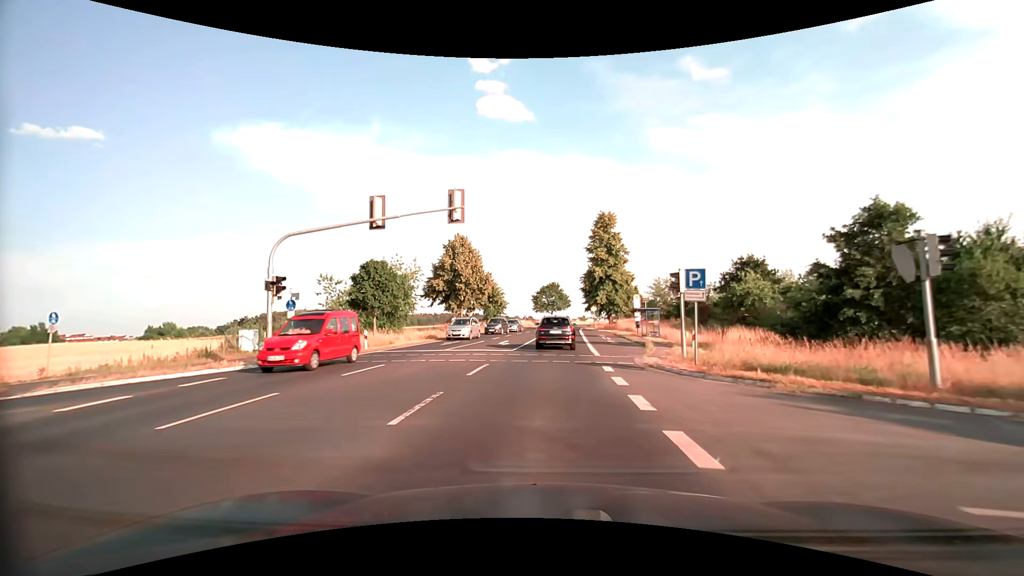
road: secondary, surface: asphalt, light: Day
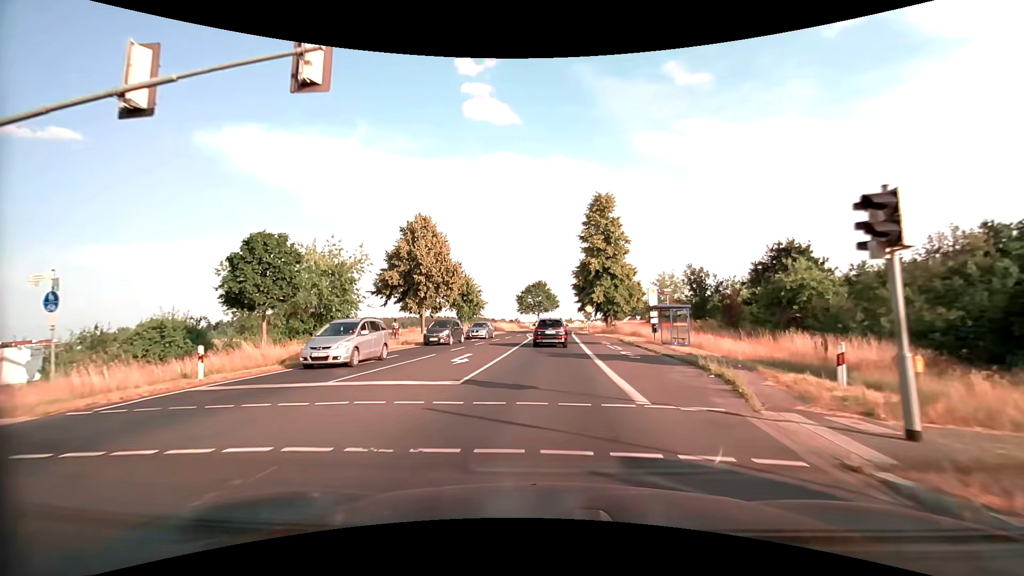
(+0.2, +11.6) m; +2°
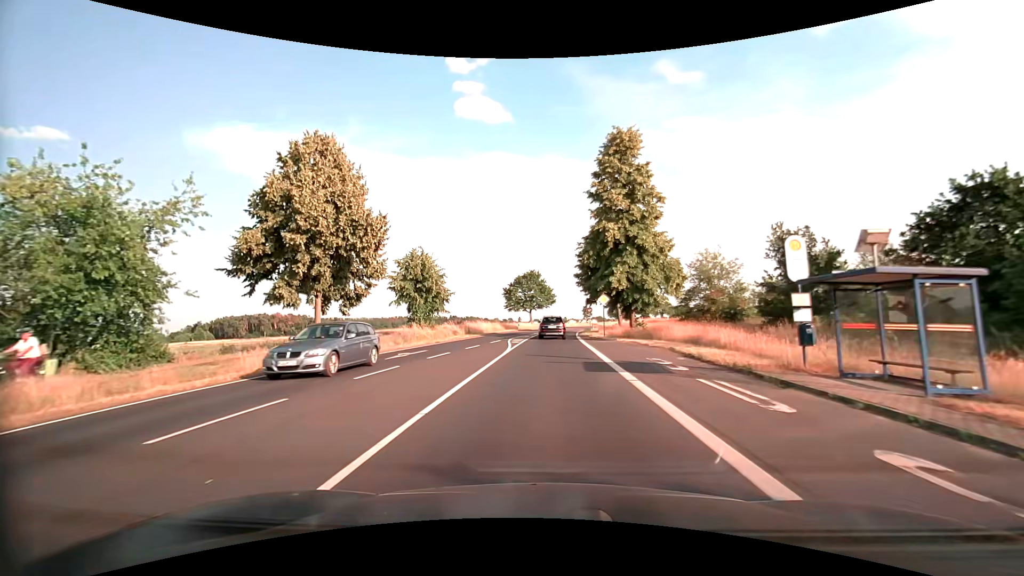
(+0.2, +19.0) m; +1°
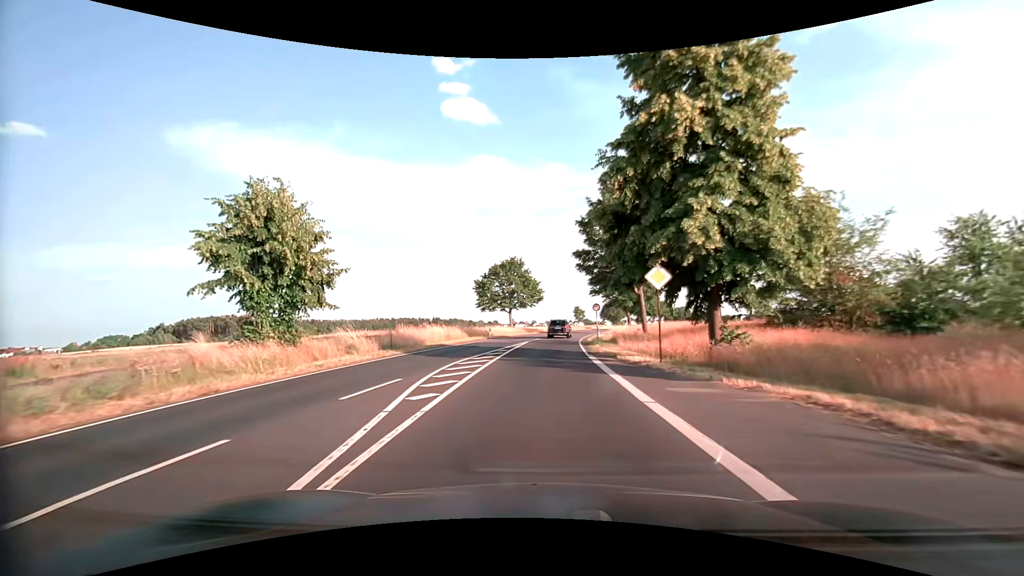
(+0.2, +20.8) m; +2°
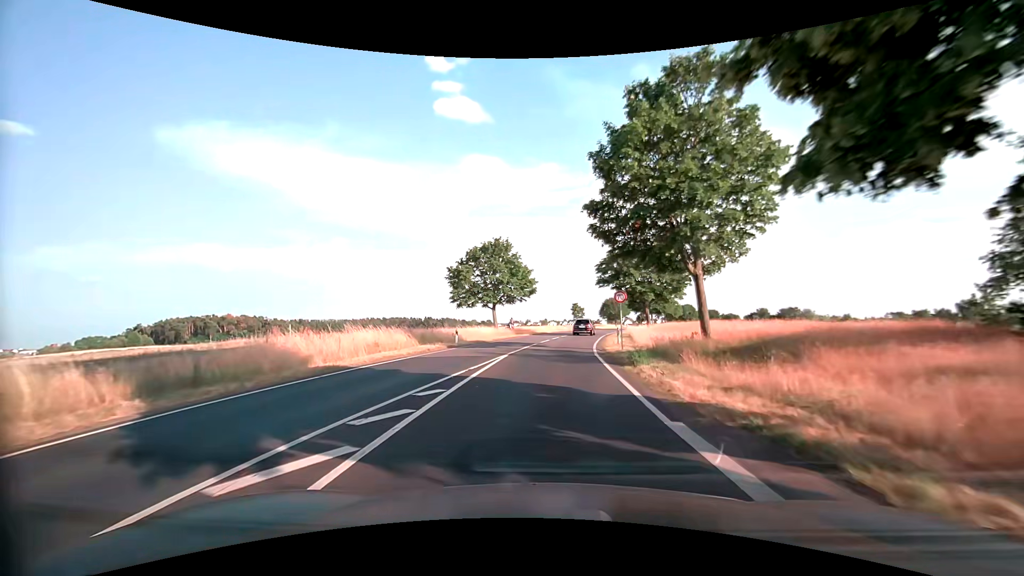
(+0.1, +14.7) m; 0°
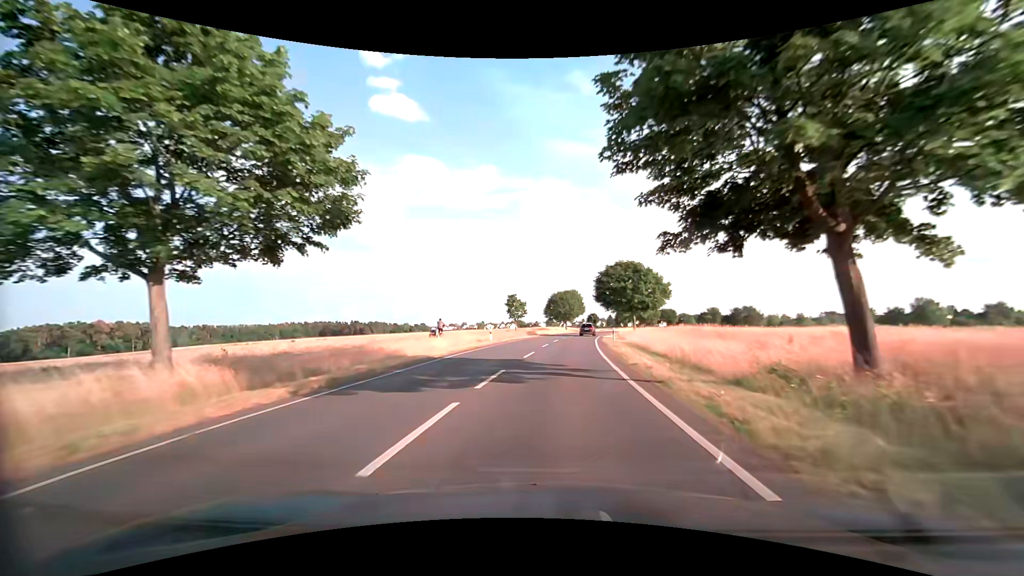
(+2.7, +39.4) m; +7°
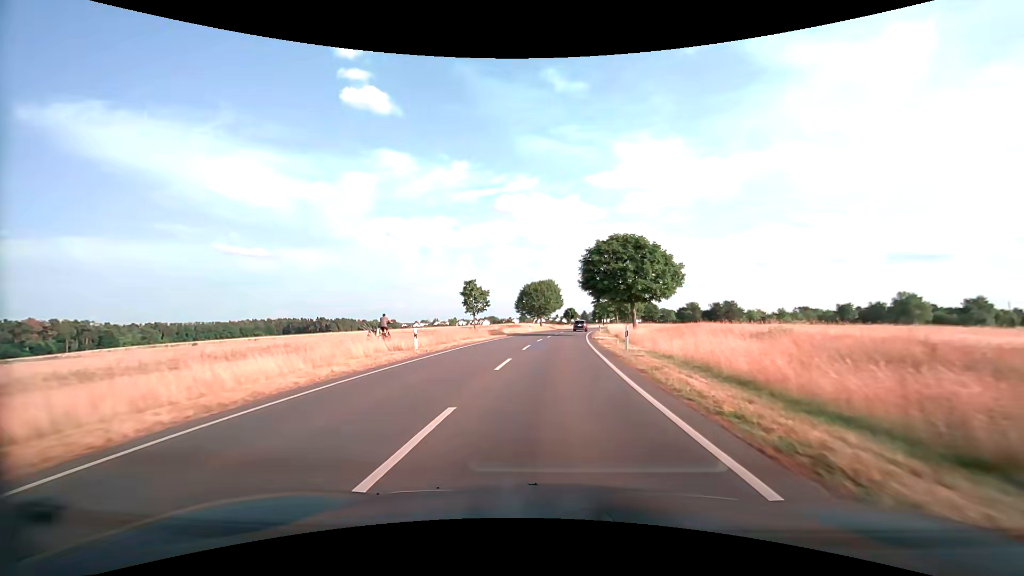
(+0.4, +16.7) m; +3°
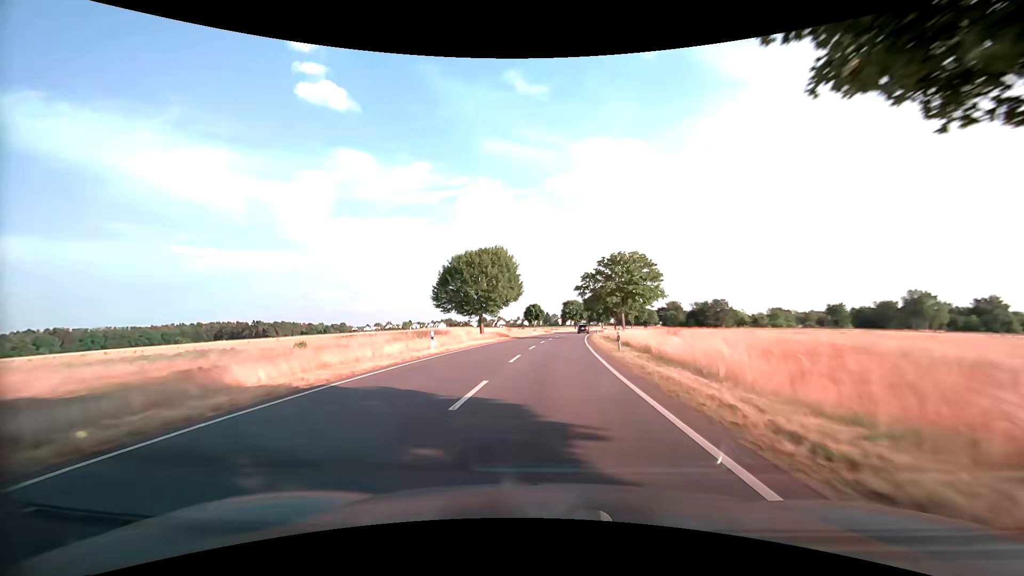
(+1.9, +44.1) m; +4°
(0, +10) (0, +20) (+1, +30) (+2, +40) (+2, +50) (+3, +60) (+5, +70) (+6, +80) (+7, +90) (+9, +100) m
